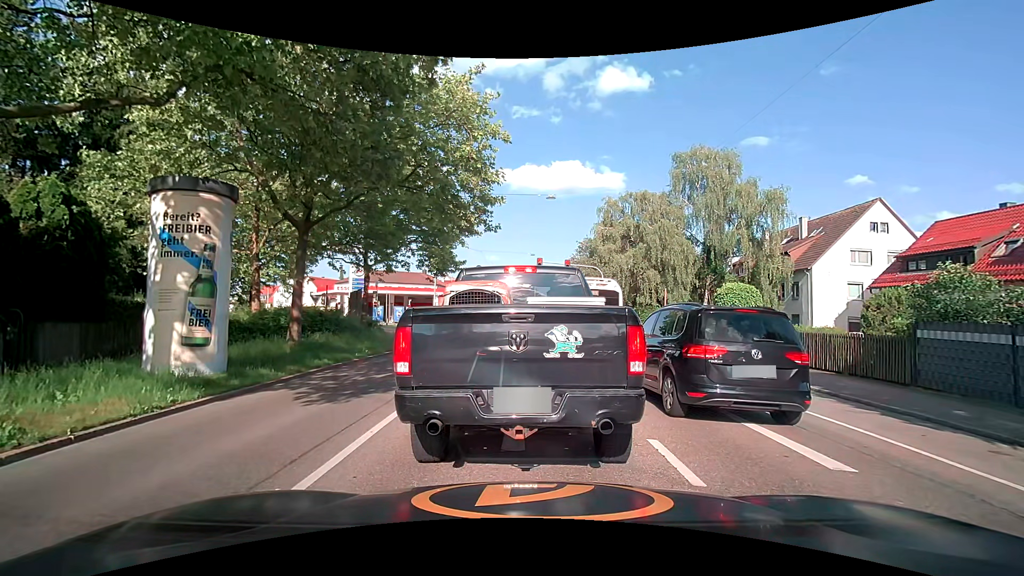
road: secondary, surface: asphalt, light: Day
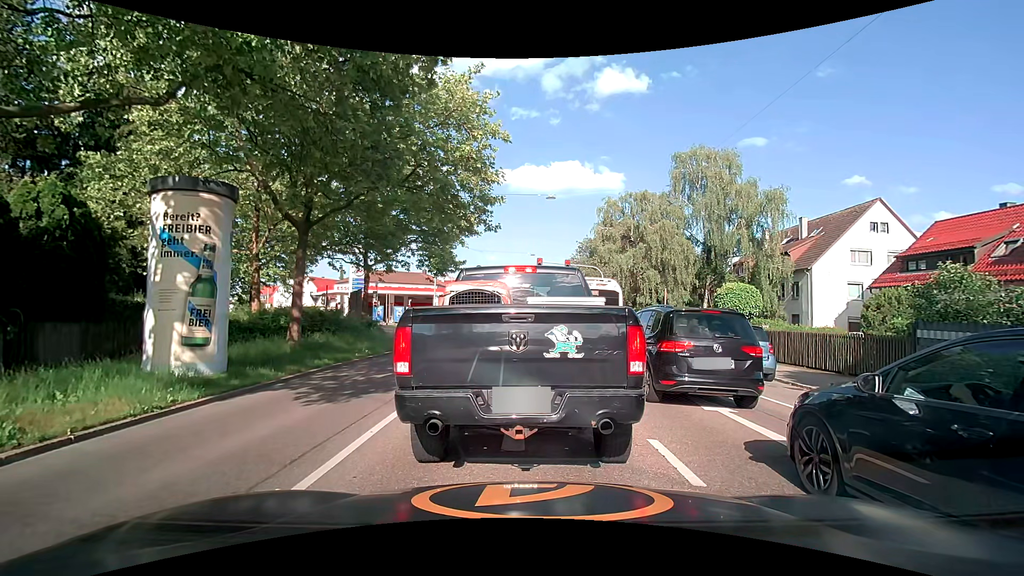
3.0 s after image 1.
(0.0, 0.0) m; 0°
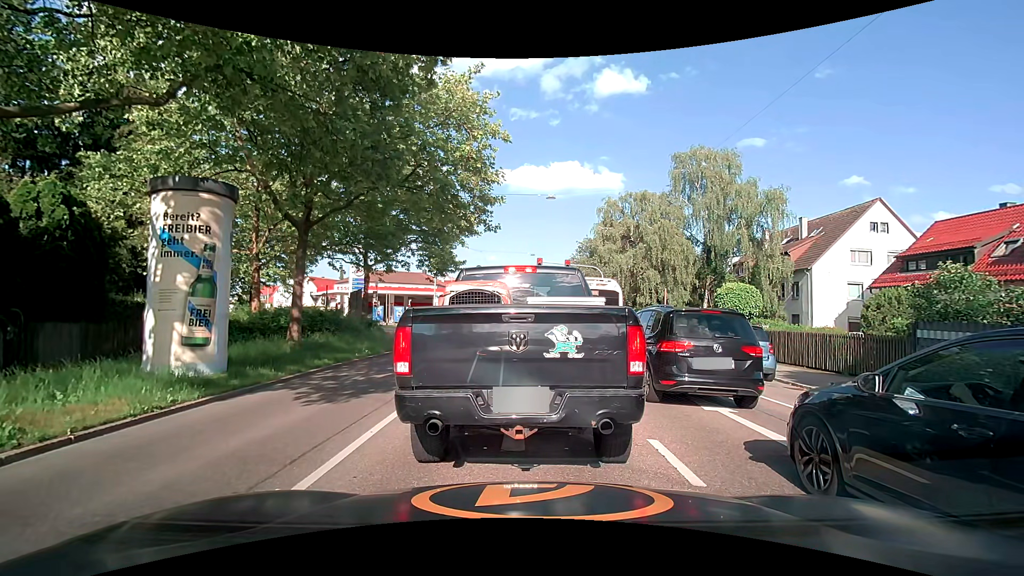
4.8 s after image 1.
(0.0, 0.0) m; 0°
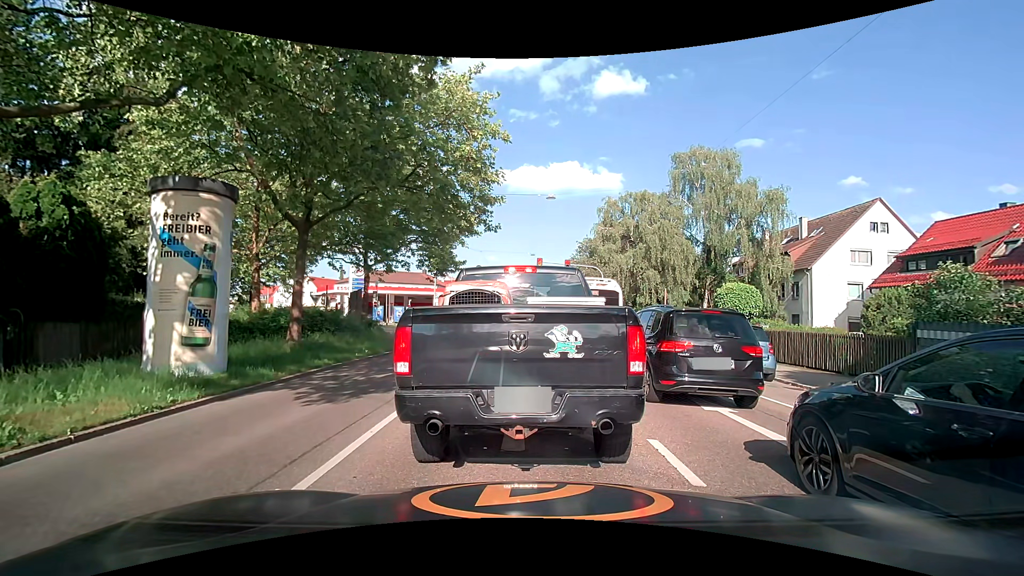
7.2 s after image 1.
(0.0, 0.0) m; 0°
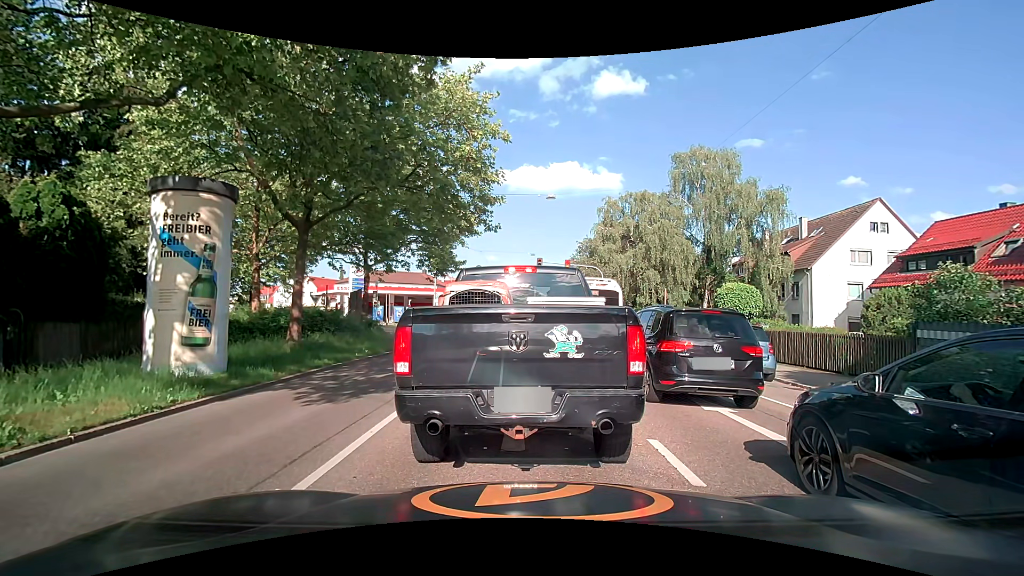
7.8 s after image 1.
(0.0, 0.0) m; 0°
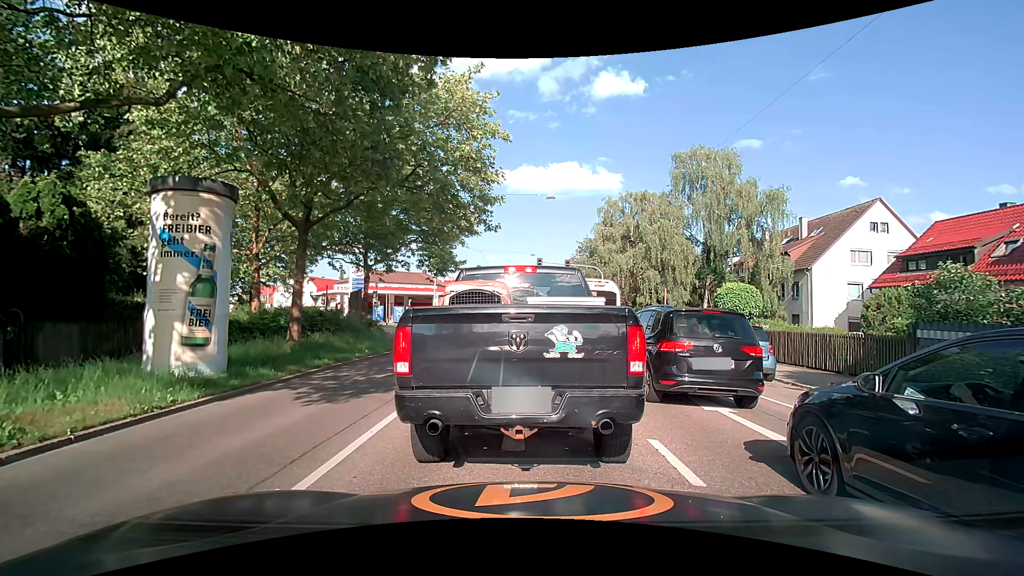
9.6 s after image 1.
(0.0, 0.0) m; 0°
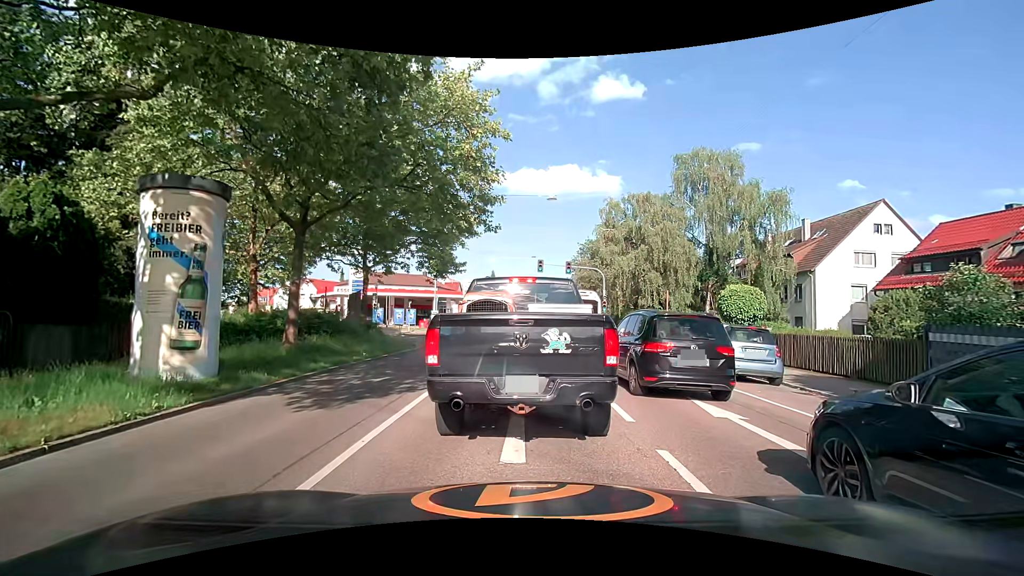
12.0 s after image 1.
(0.0, +0.3) m; 0°
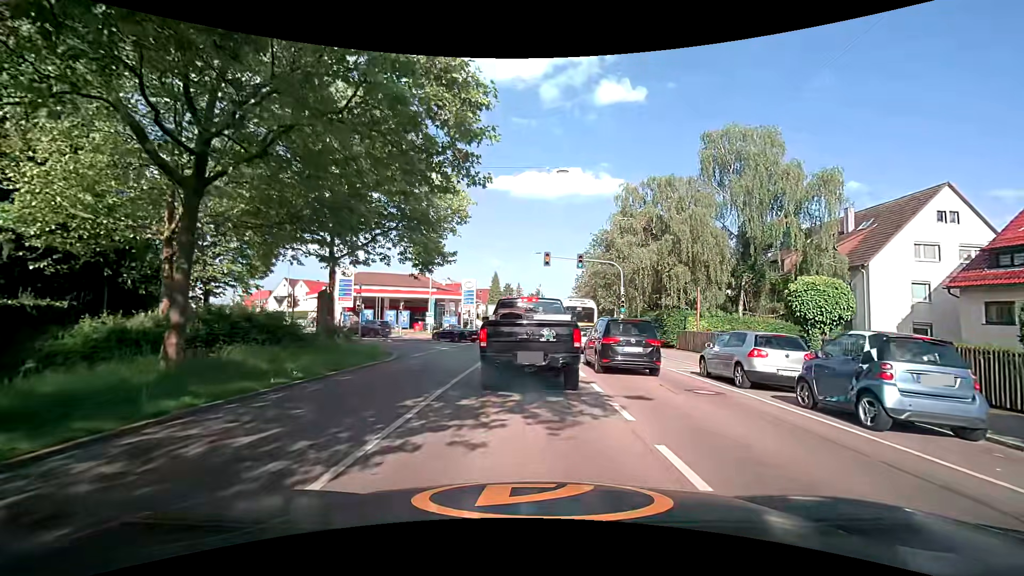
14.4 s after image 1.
(0.0, +5.9) m; -1°
